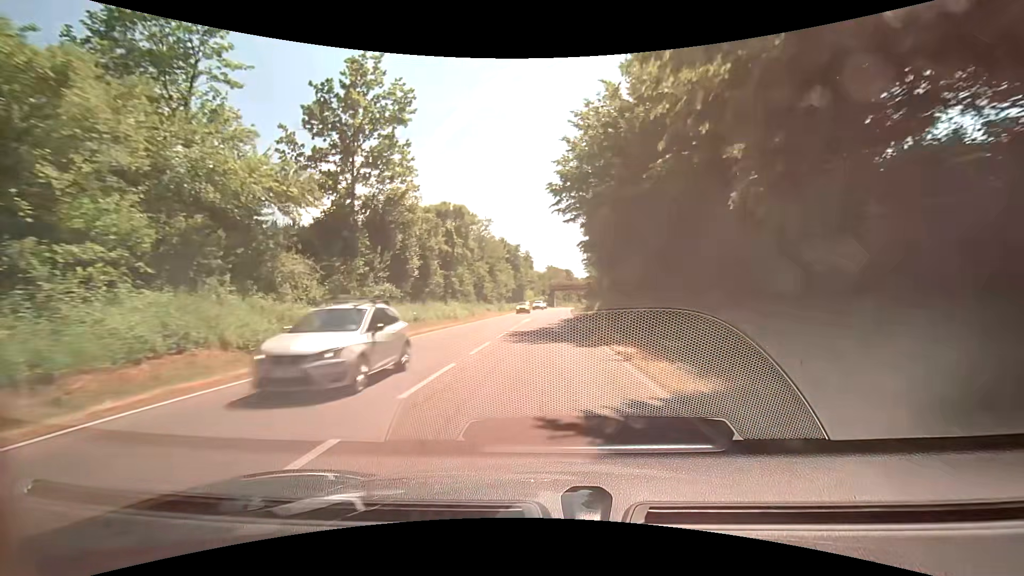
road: primary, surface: asphalt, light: Day
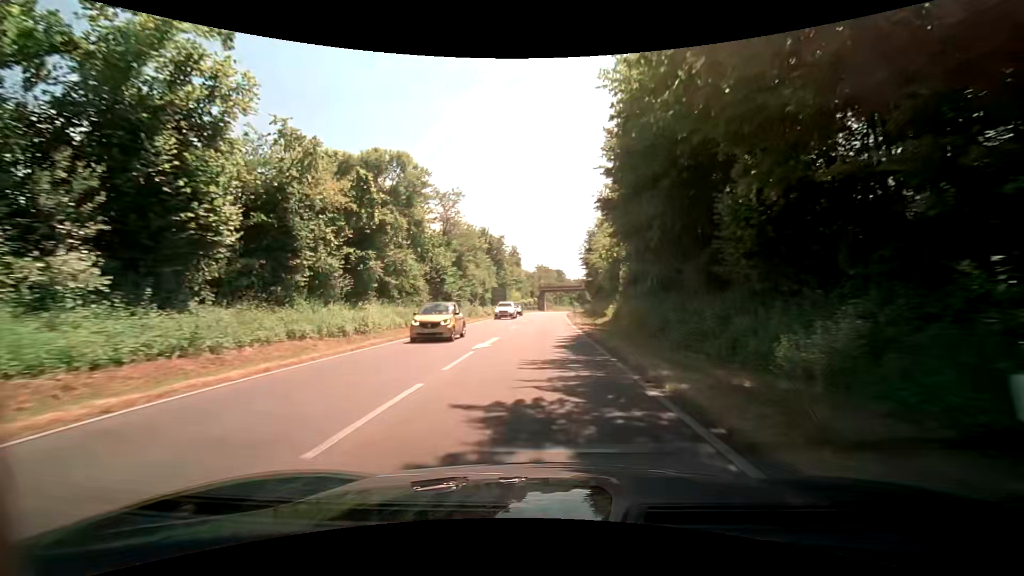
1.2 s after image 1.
(+0.3, +21.2) m; +1°
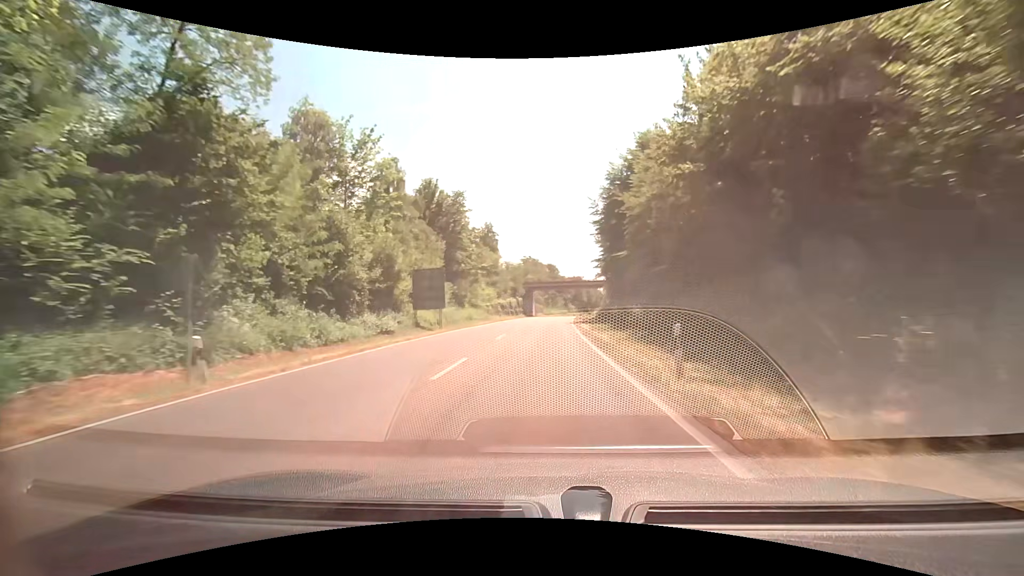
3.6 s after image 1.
(+0.4, +43.3) m; +1°
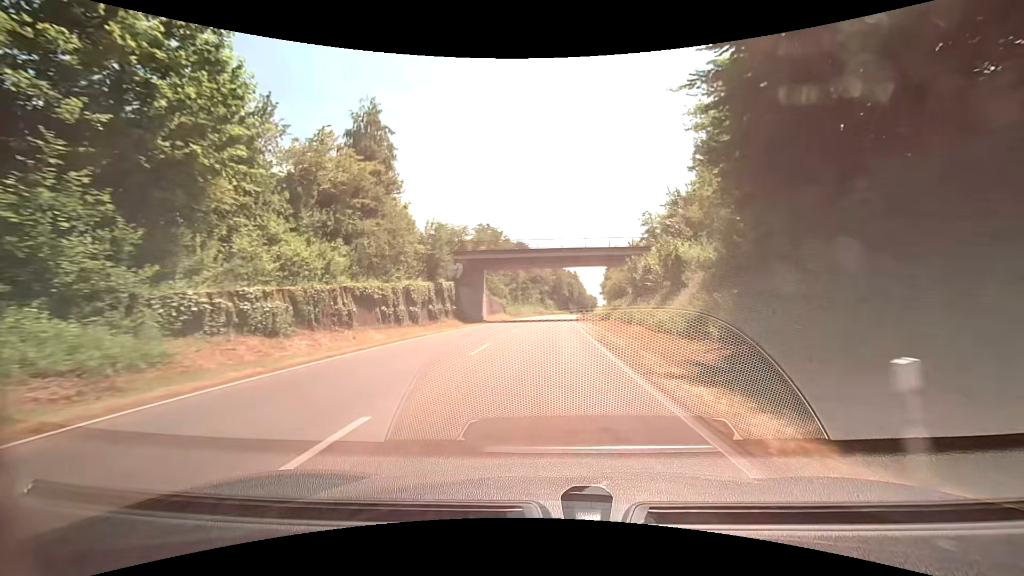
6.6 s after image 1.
(+1.3, +55.6) m; +2°
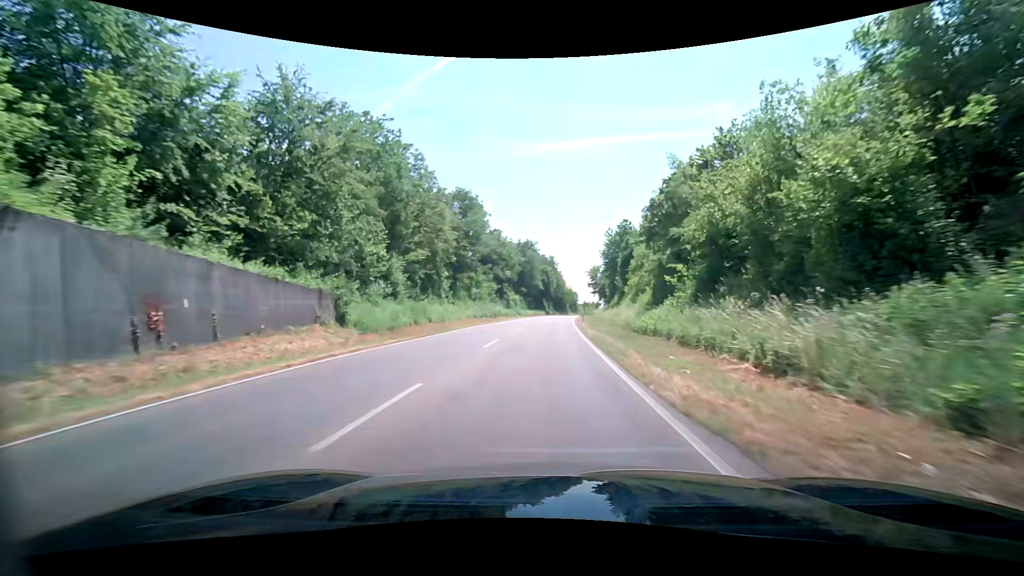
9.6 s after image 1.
(+2.5, +57.4) m; +2°
(0, +10) (0, +20) (+1, +30) (+1, +40) (+2, +50) (+3, +60) (+4, +70) (+5, +80) (+6, +90) (+7, +100) m
